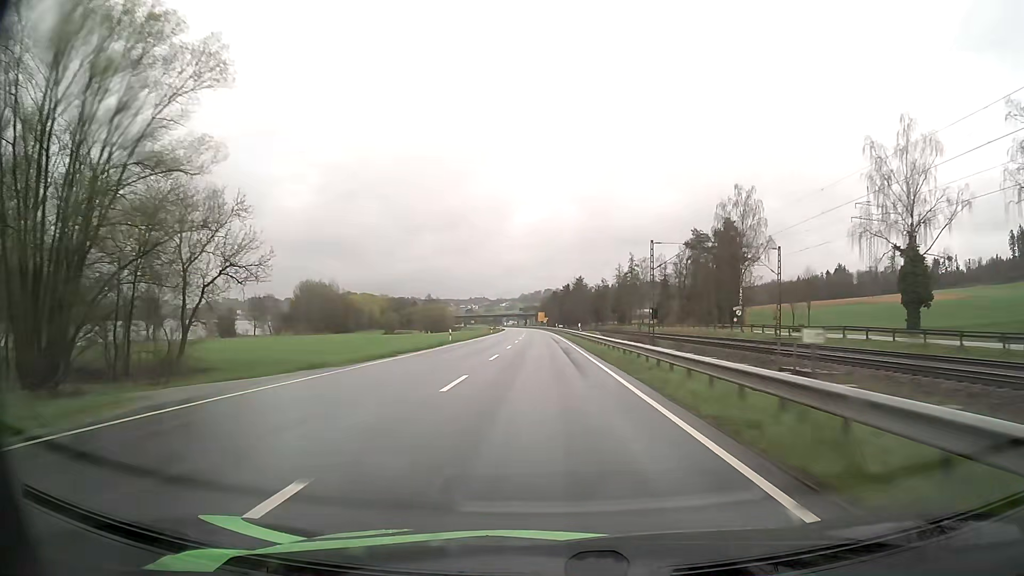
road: primary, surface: asphalt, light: Day
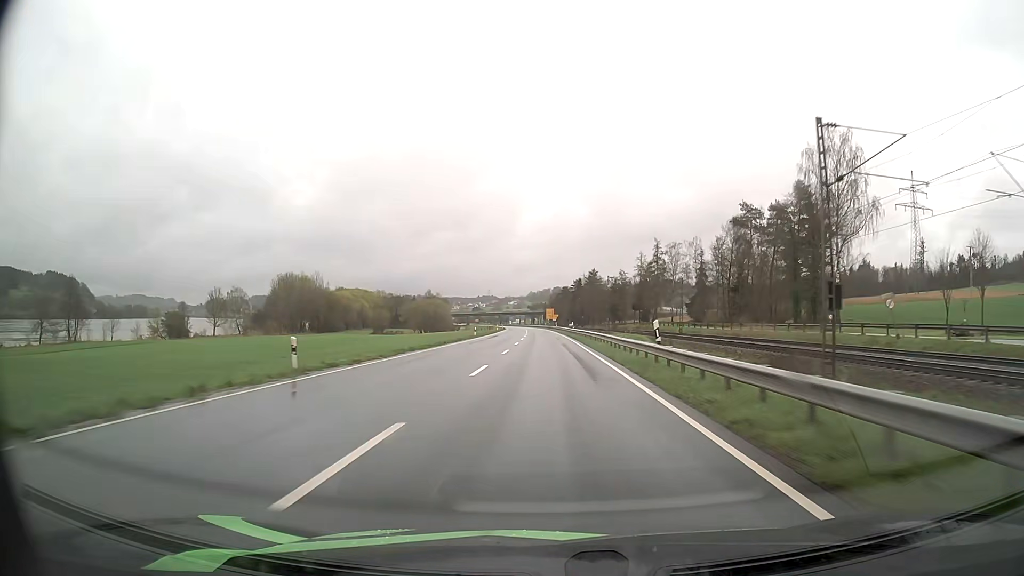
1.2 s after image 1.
(-0.3, +33.0) m; -1°
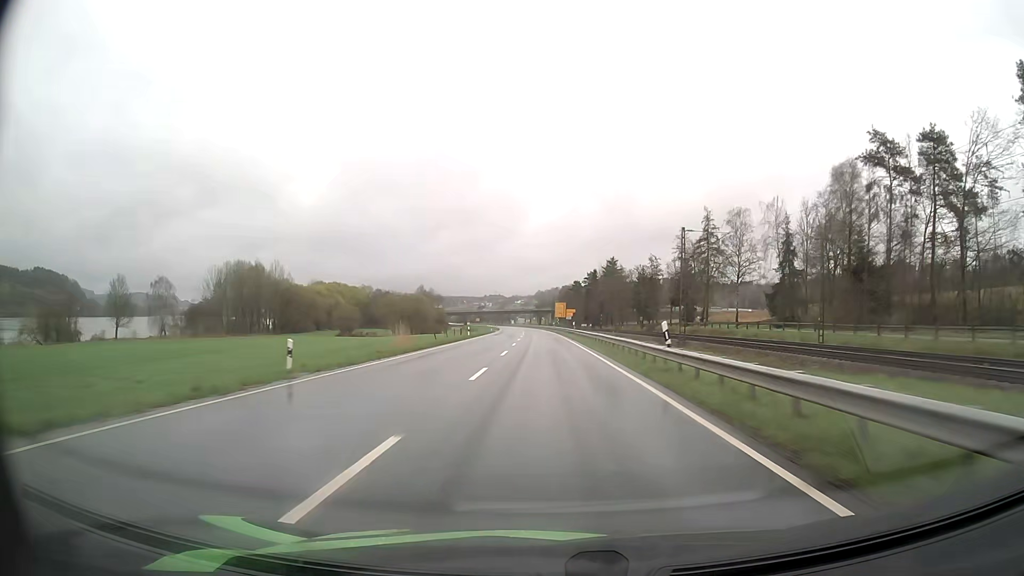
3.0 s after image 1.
(-0.2, +49.5) m; -1°
